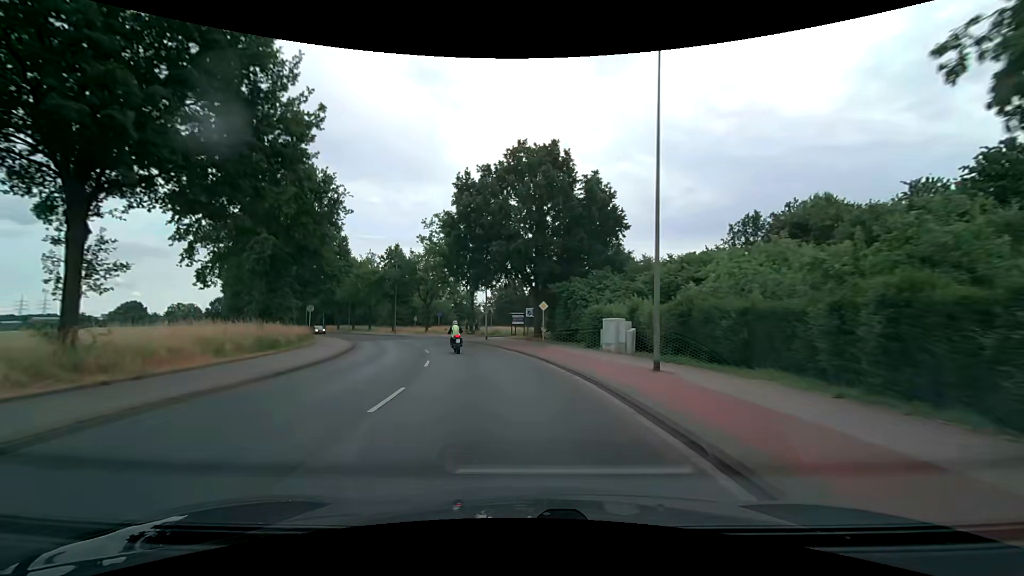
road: secondary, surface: asphalt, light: Day
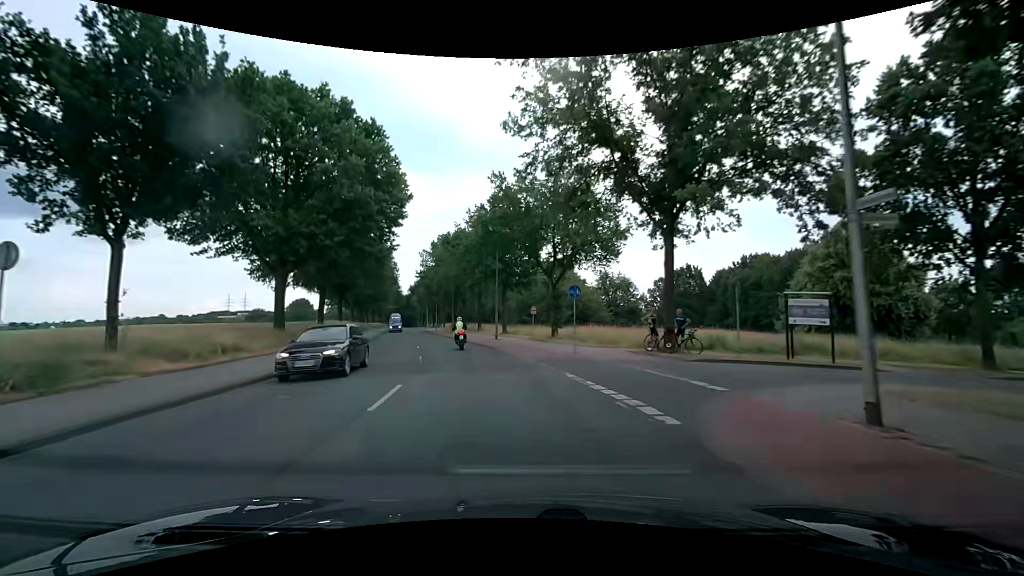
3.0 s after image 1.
(-5.2, +36.9) m; -17°
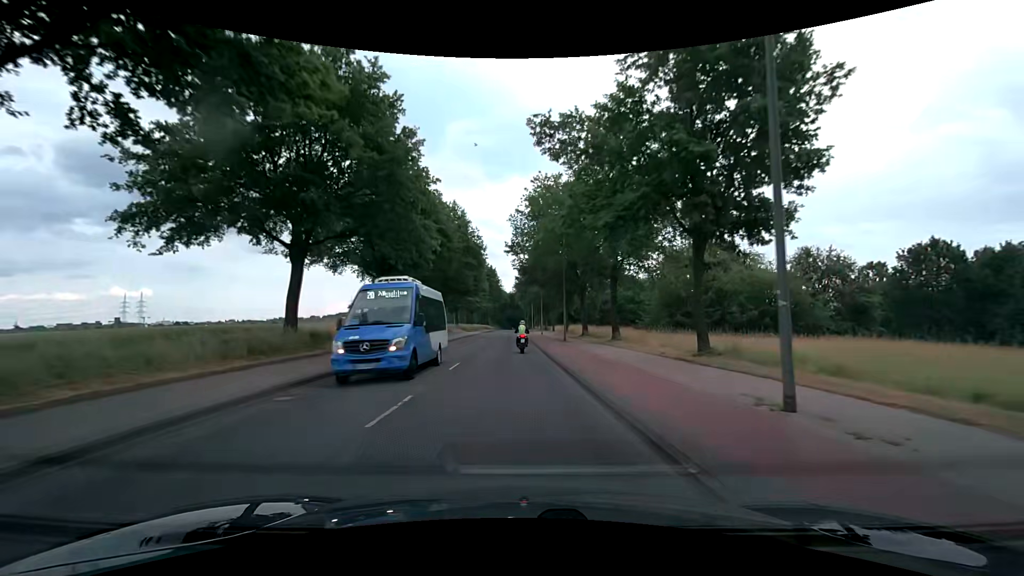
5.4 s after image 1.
(-3.8, +29.9) m; -12°
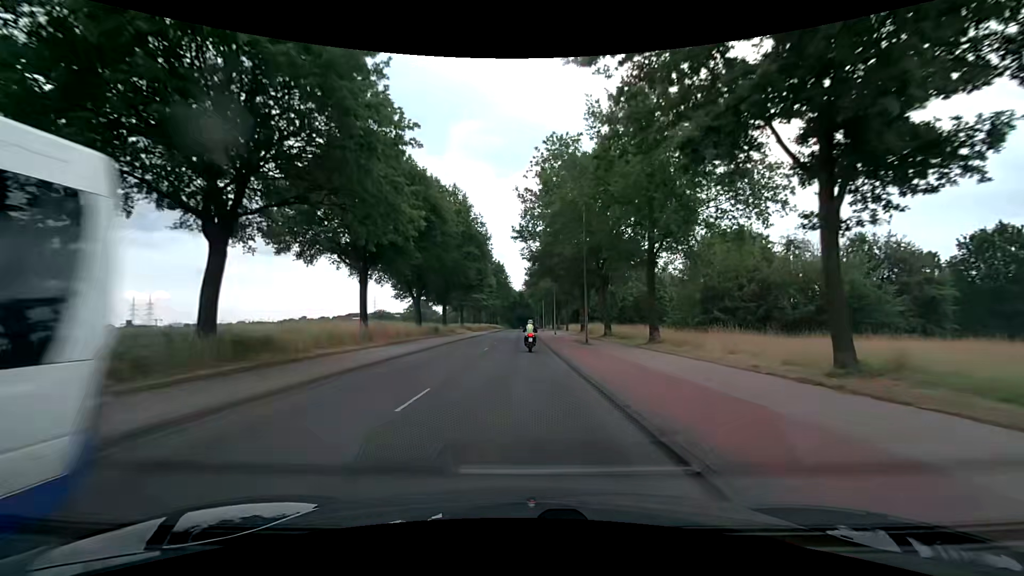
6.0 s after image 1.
(-0.1, +7.6) m; 0°
(0, +10) (0, +20) (-1, +30) (-1, +40) (-1, +50) (-1, +60) (-2, +70) (-2, +80) (-2, +90) (-2, +100) m
